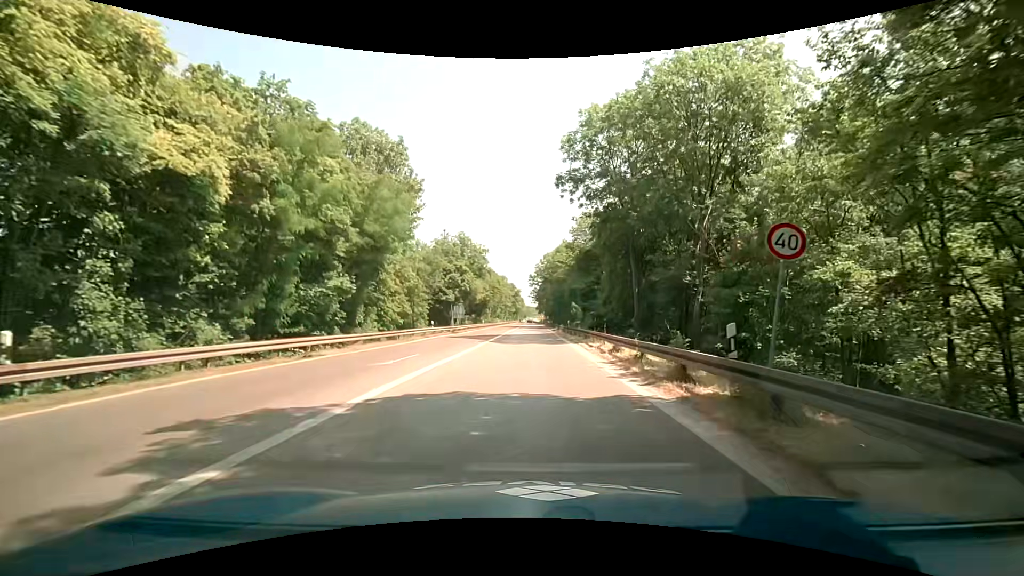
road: trunk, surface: asphalt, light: Day
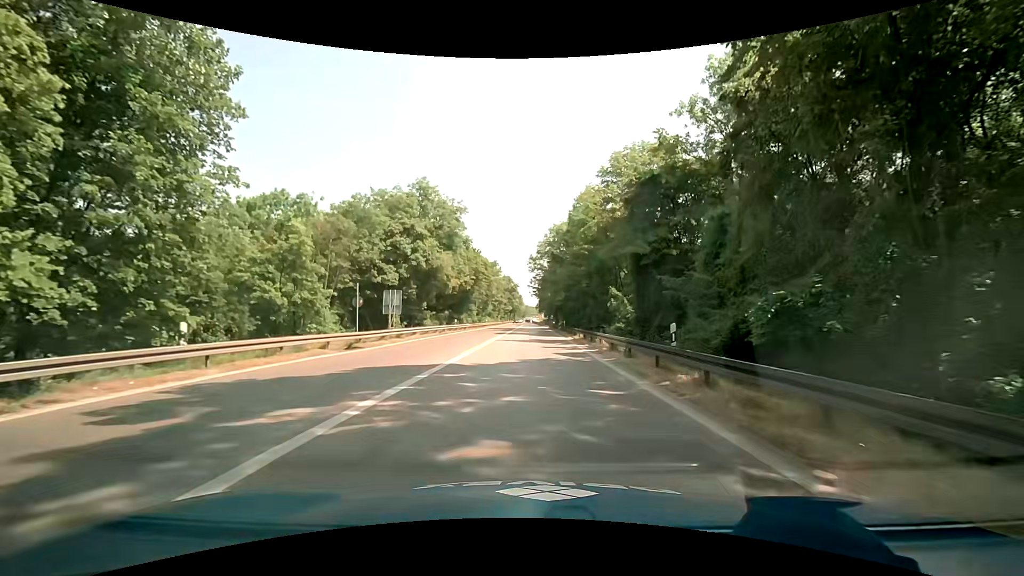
(+0.1, +32.7) m; +1°
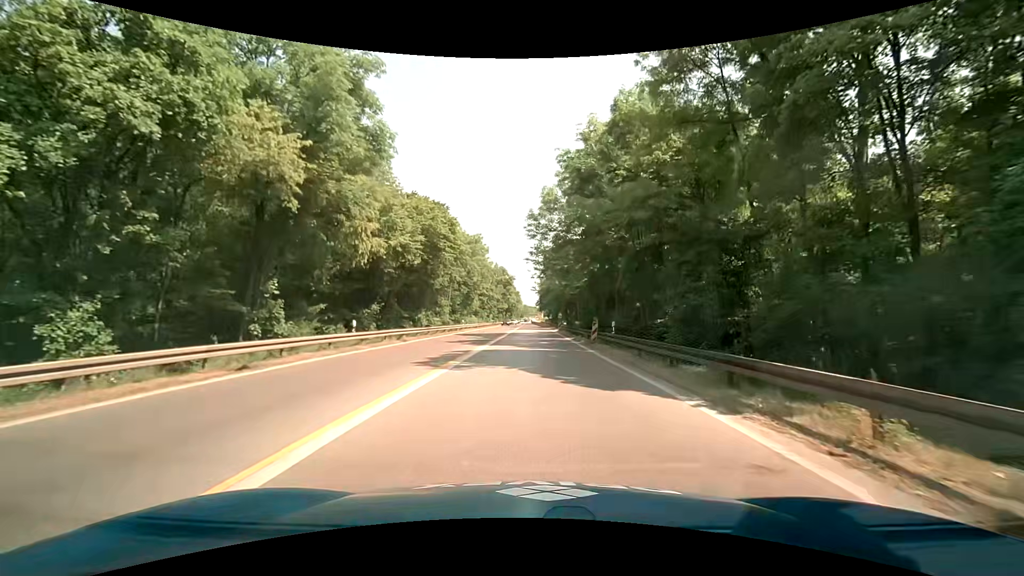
(-0.3, +32.6) m; 0°
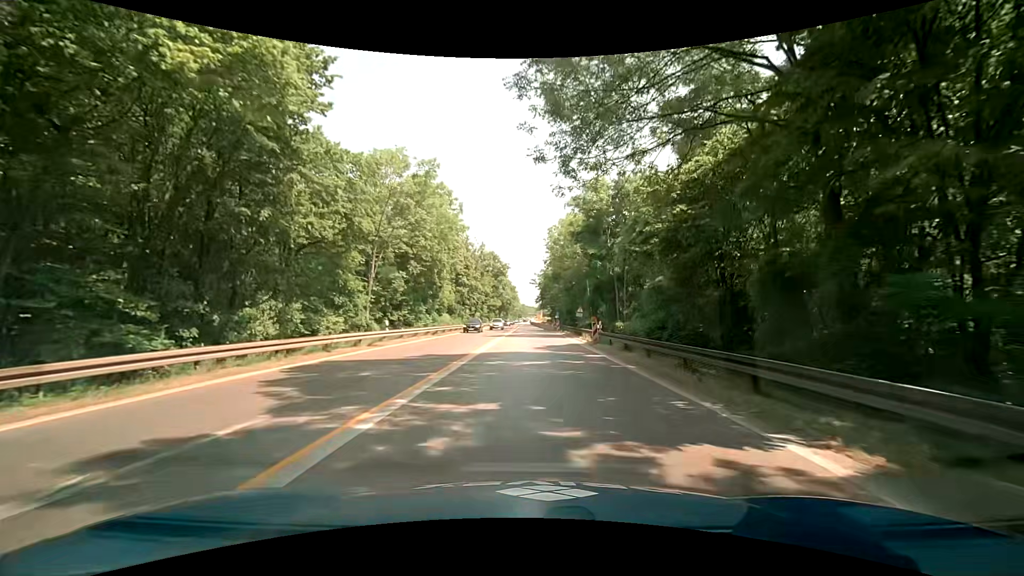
(-0.1, +32.7) m; +1°
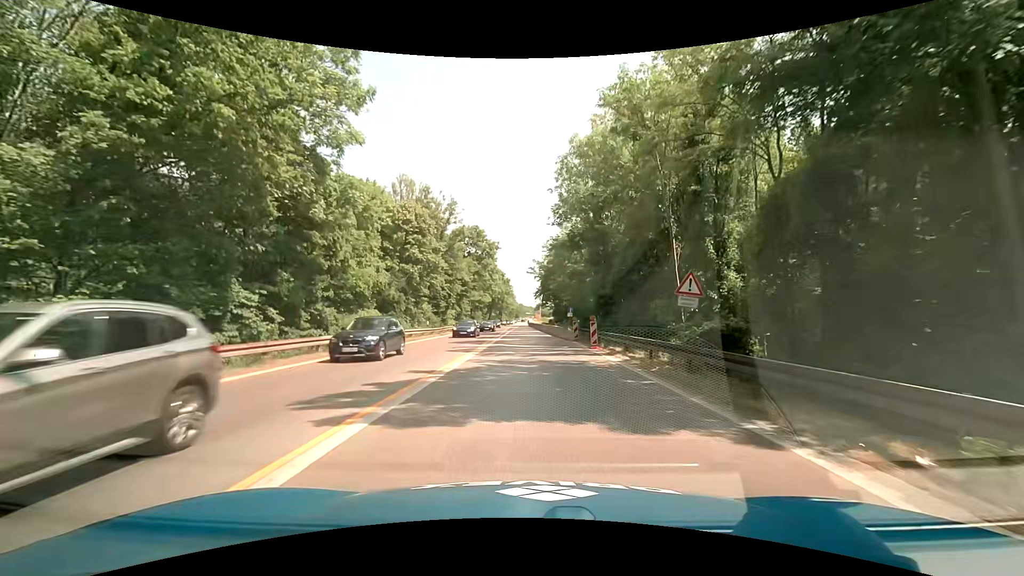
(-0.6, +32.8) m; -2°
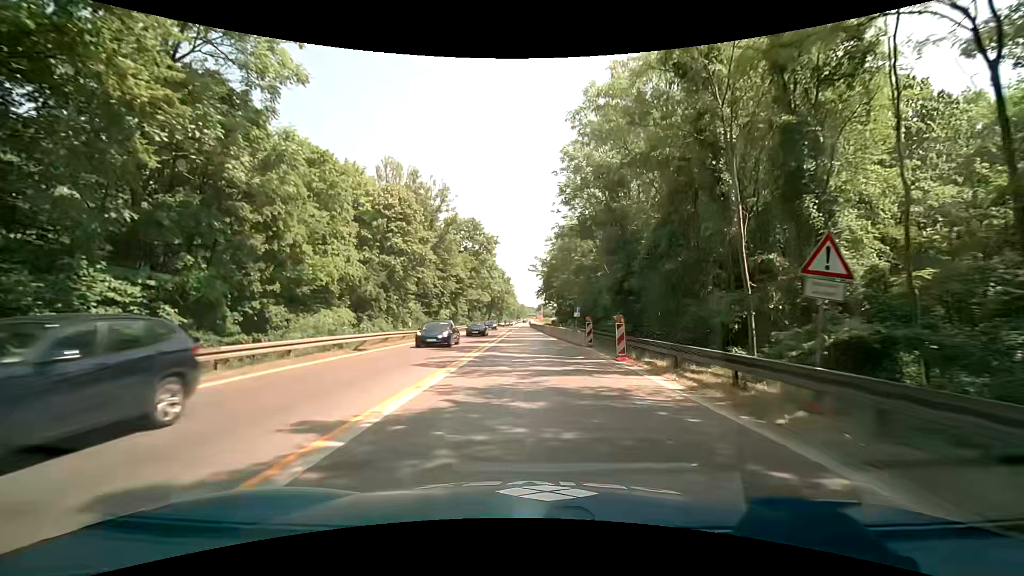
(0.0, +6.6) m; 0°
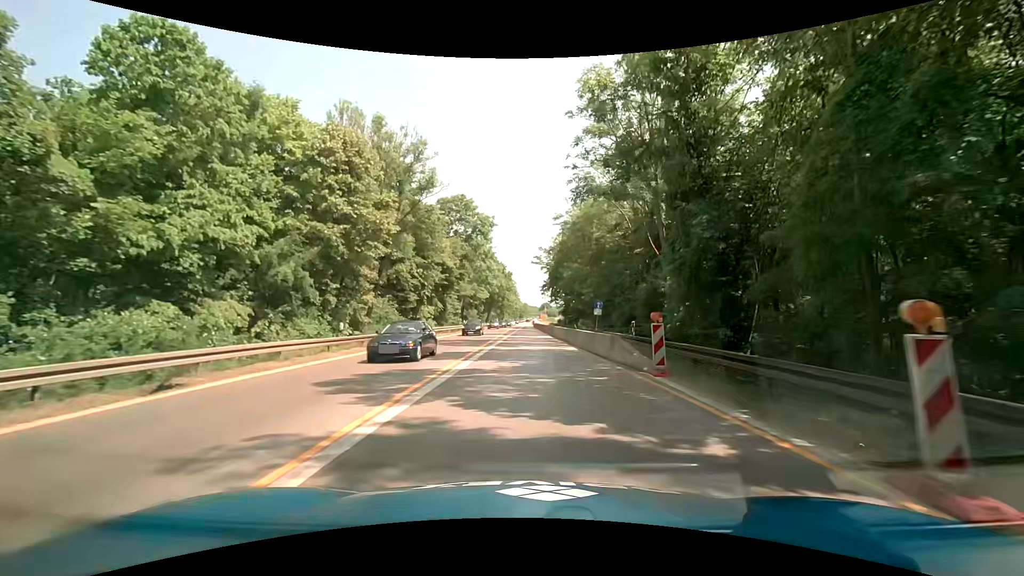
(+0.1, +13.1) m; -1°
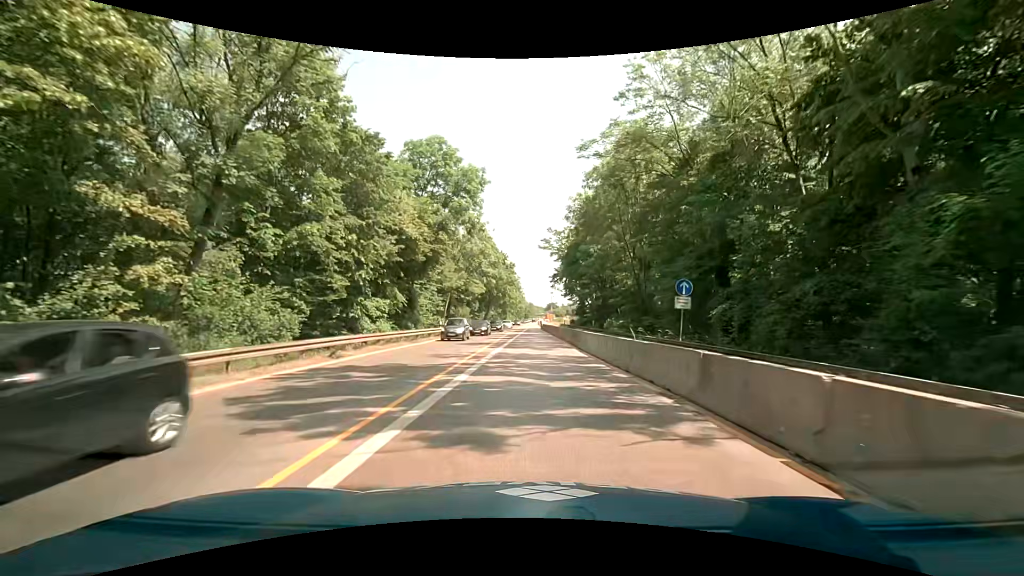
(+0.4, +19.6) m; 0°
(0, +10) (0, +20) (0, +30) (0, +40) (0, +50) (0, +60) (0, +70) (0, +80) (+1, +90) (+1, +100) m
